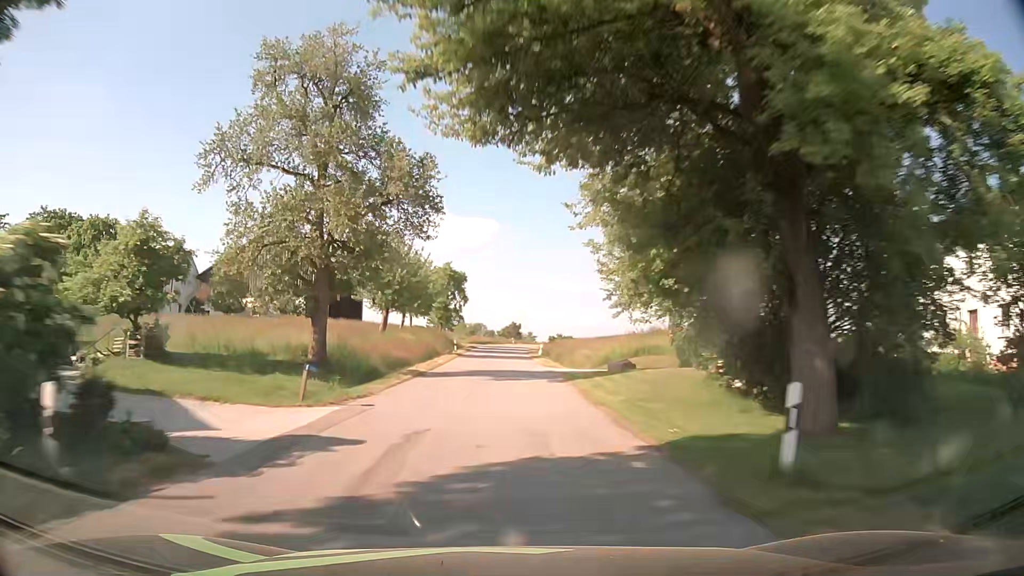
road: tertiary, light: Day
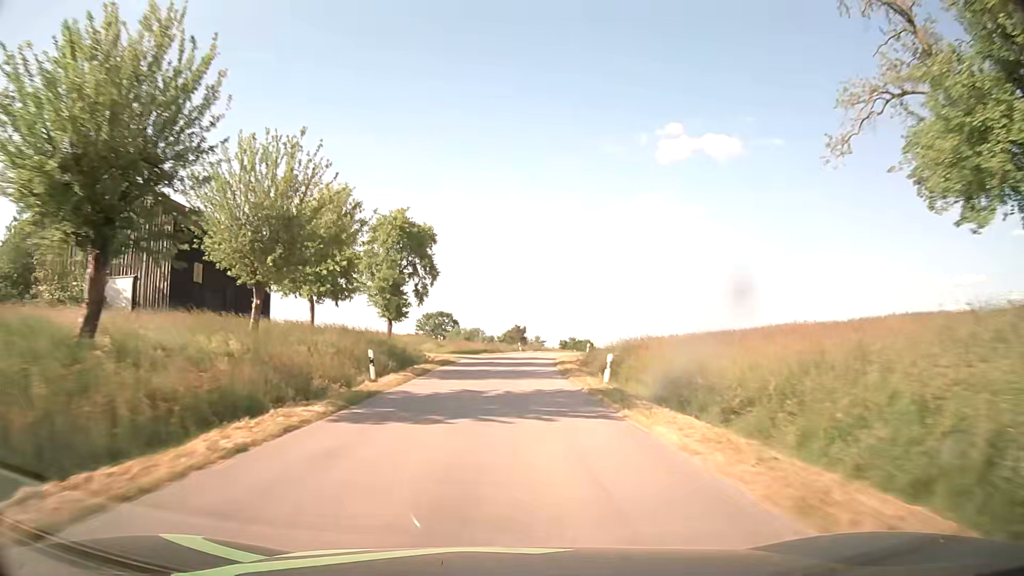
(-0.2, +36.0) m; 0°
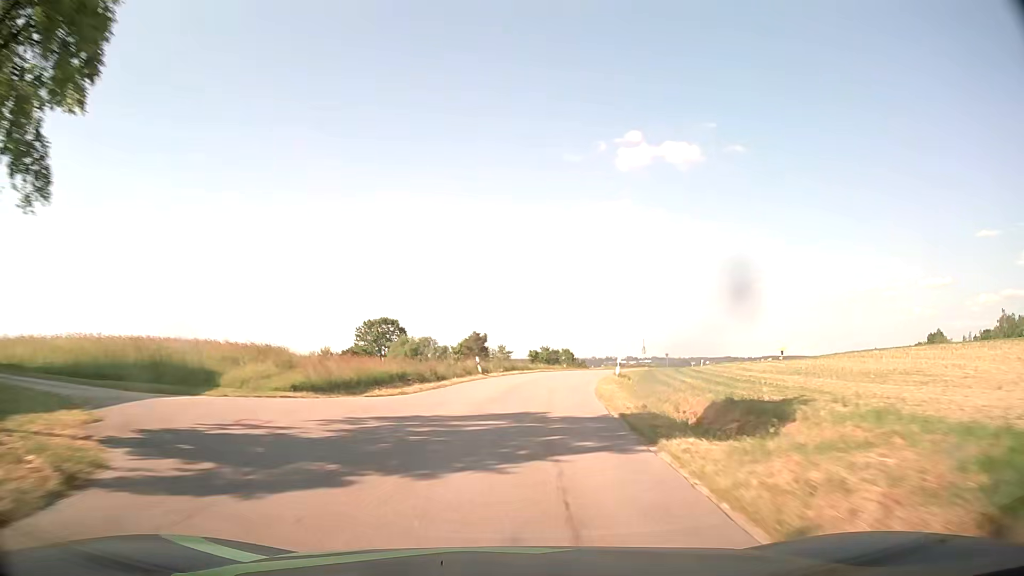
(+0.6, +35.8) m; +3°
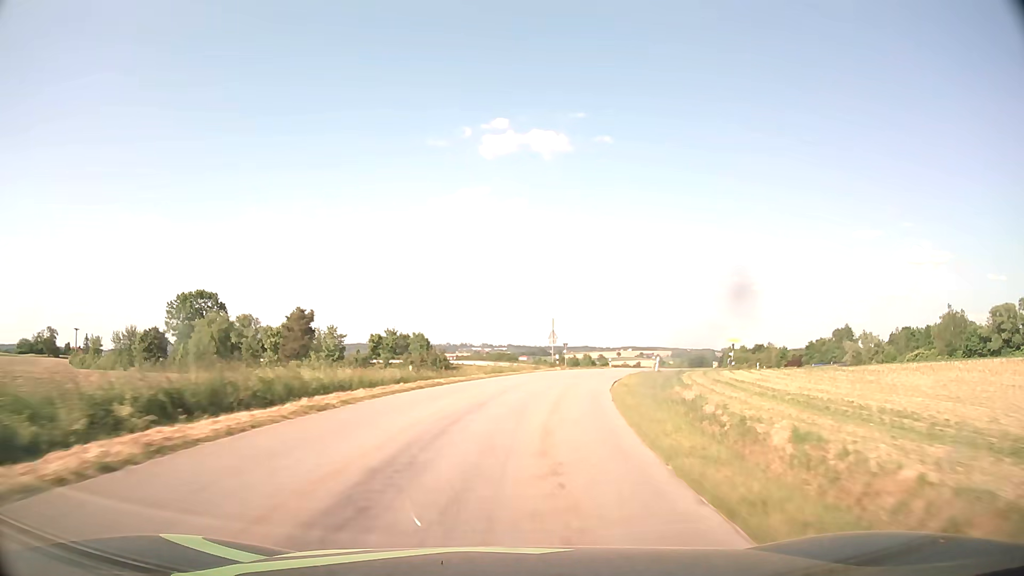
(+3.3, +35.6) m; +12°
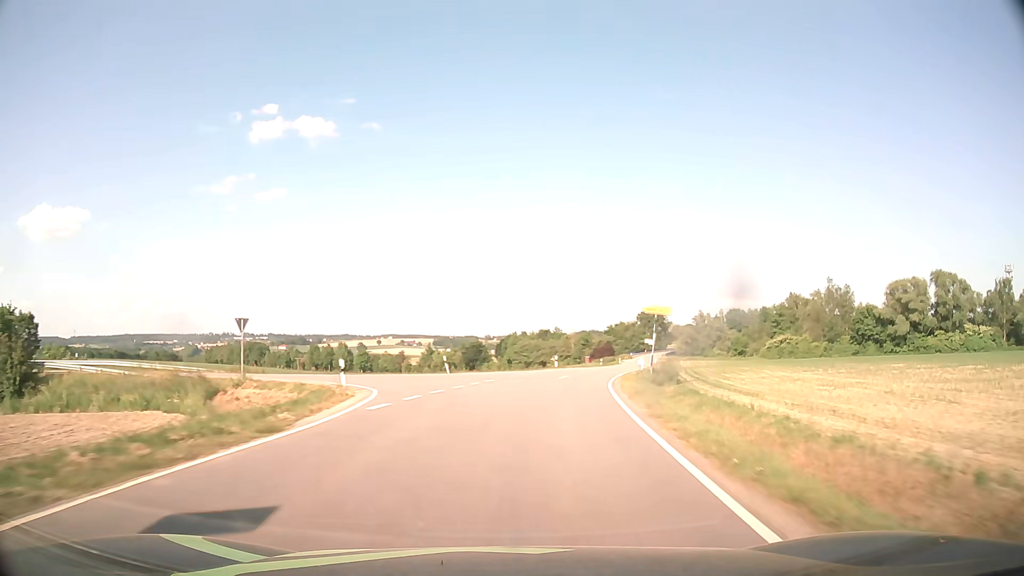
(+8.2, +47.1) m; +20°
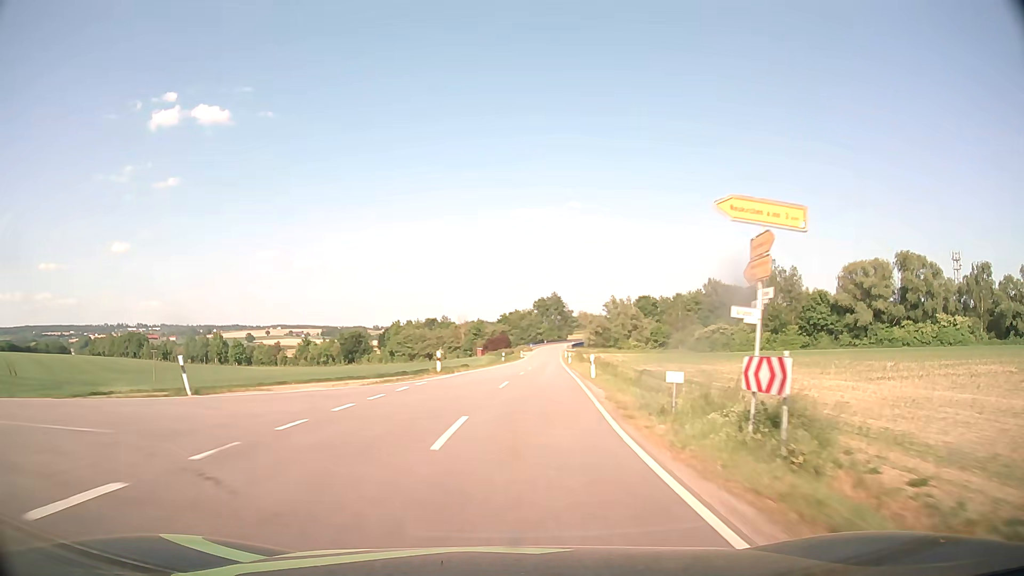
(+2.1, +24.1) m; +9°
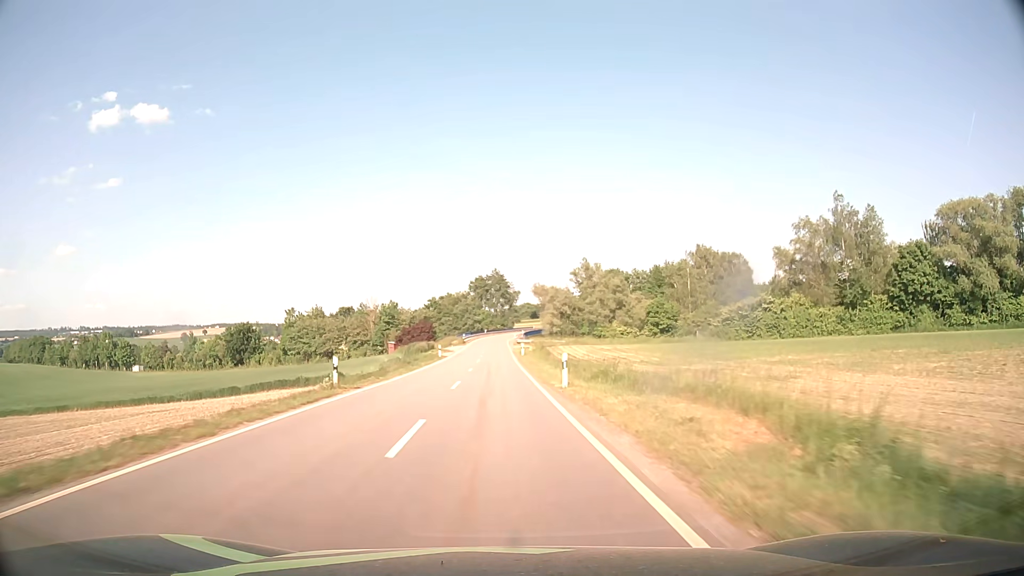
(+3.7, +49.0) m; +6°
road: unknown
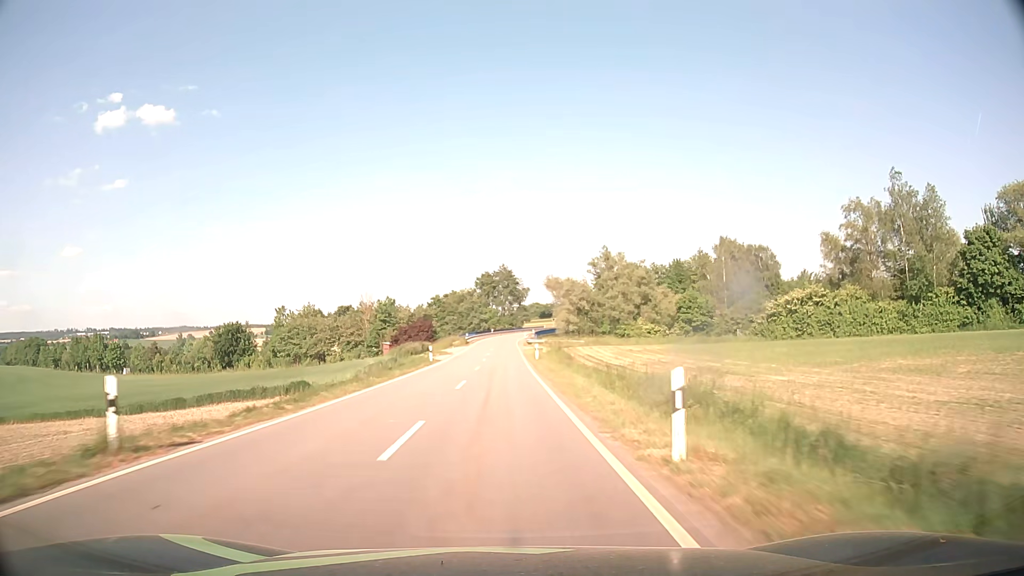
(0.0, +12.4) m; -1°
